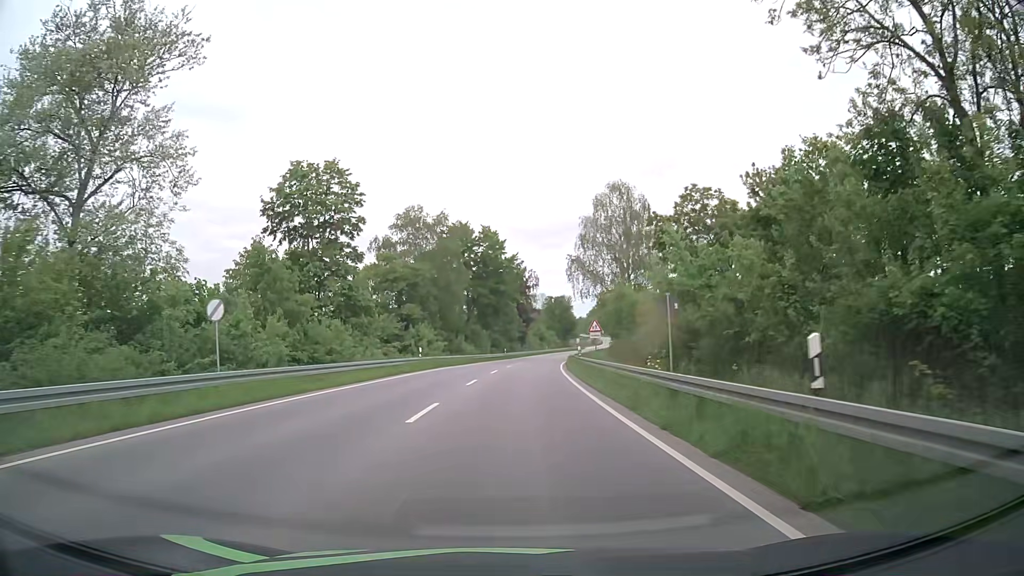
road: primary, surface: asphalt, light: Day
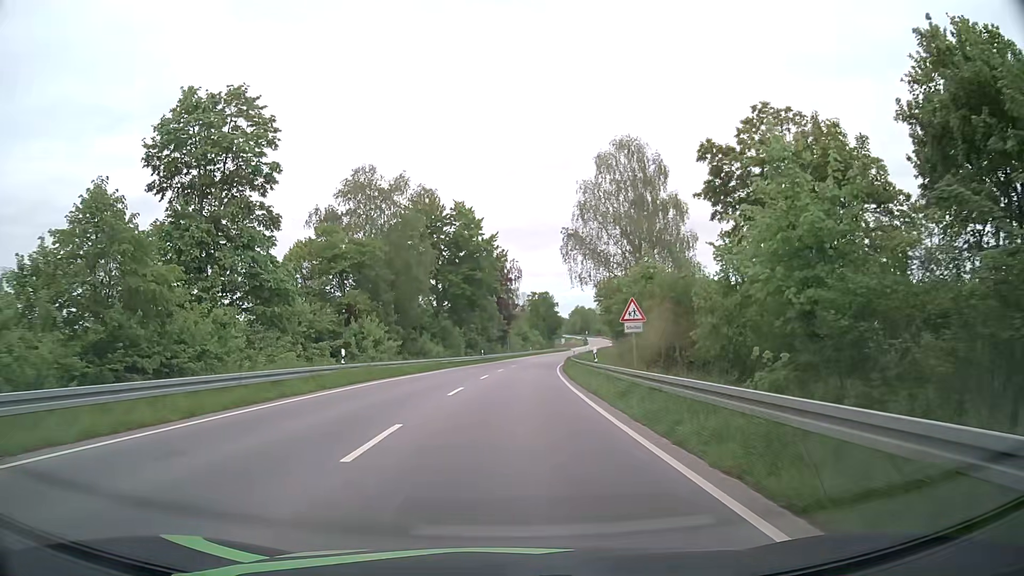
(+0.4, +16.1) m; +2°
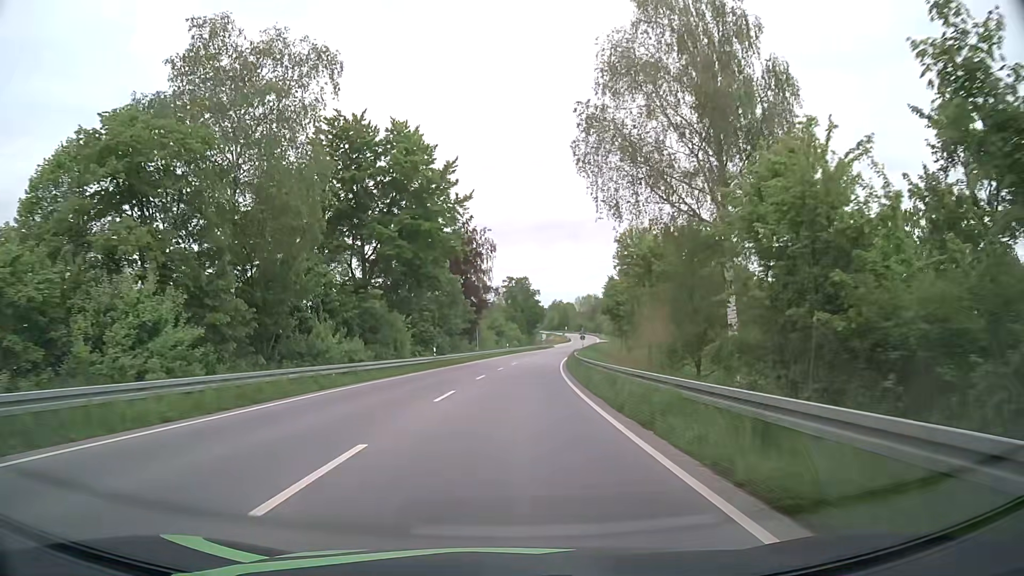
(+0.7, +27.0) m; +2°
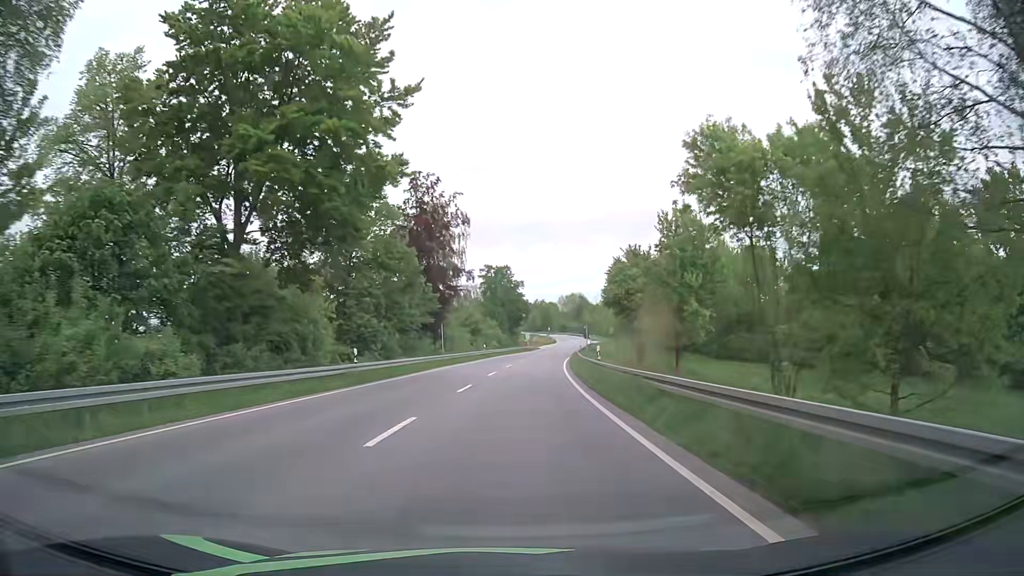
(+0.4, +20.3) m; +2°
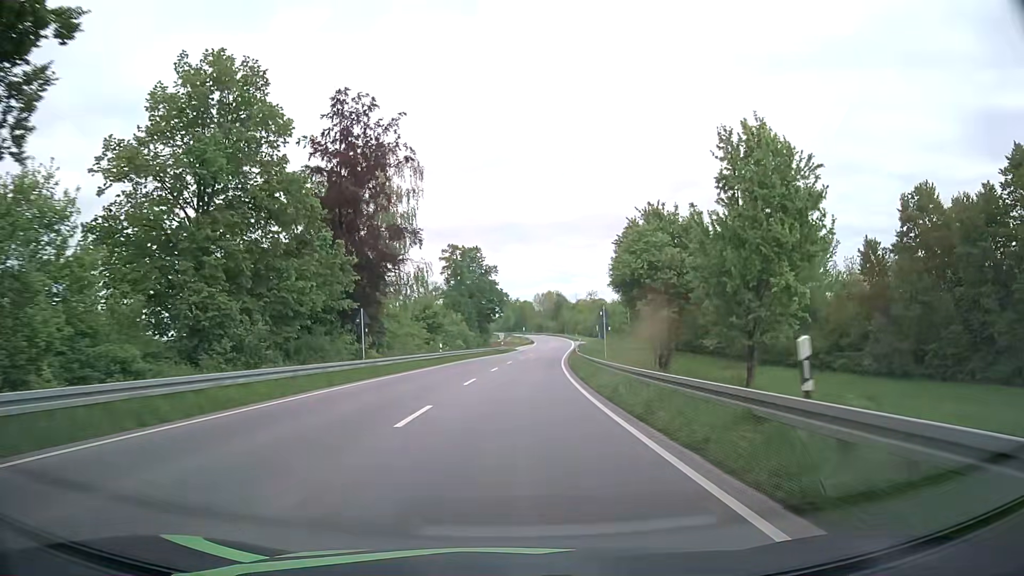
(+0.3, +22.1) m; +2°
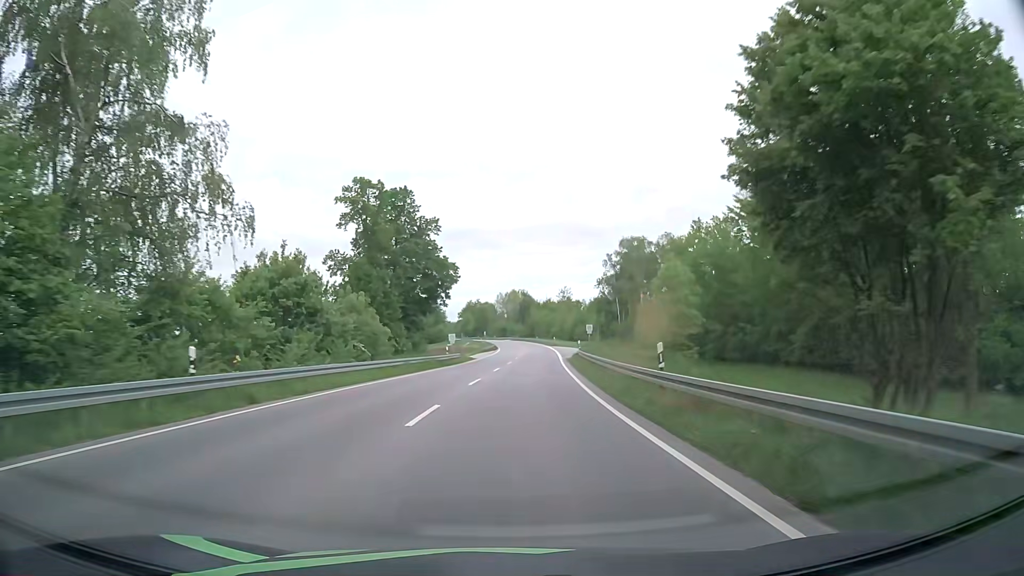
(+1.1, +36.3) m; +3°
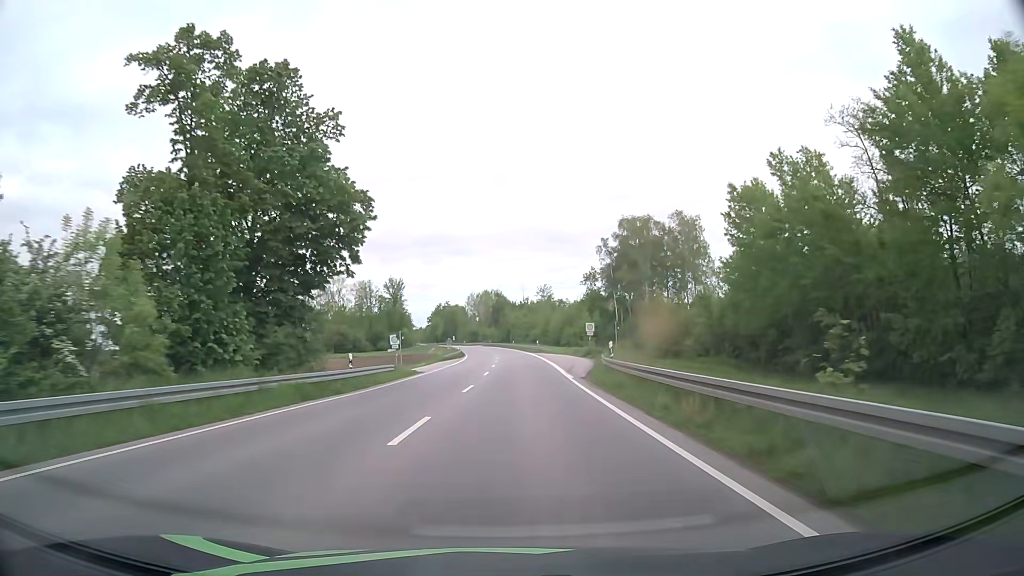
(+0.7, +26.1) m; +2°
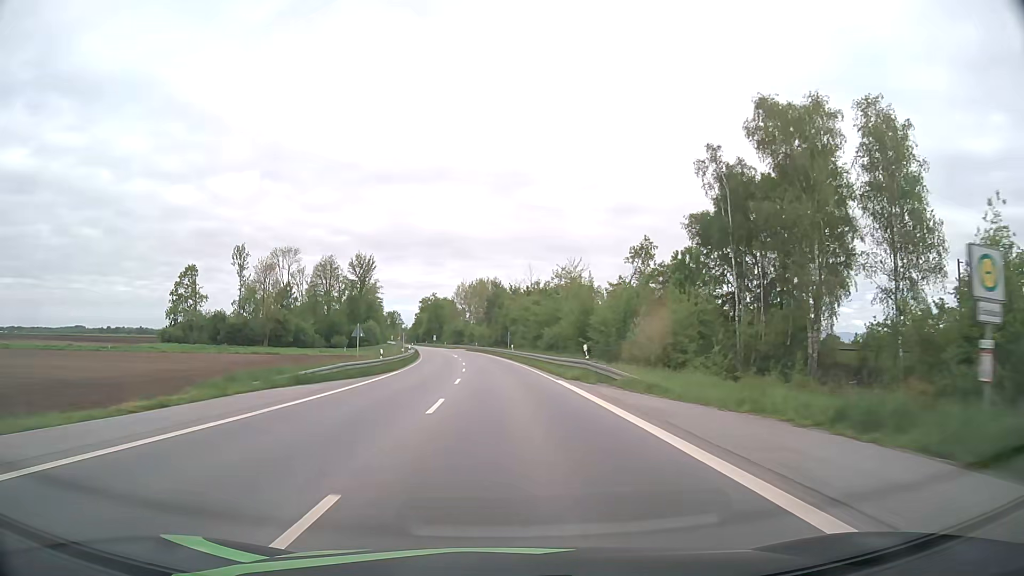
(+1.1, +55.8) m; +1°
(0, +10) (0, +20) (-1, +30) (-1, +40) (-2, +50) (-3, +60) (-4, +70) (-5, +80) (-6, +90) (-7, +100) m
